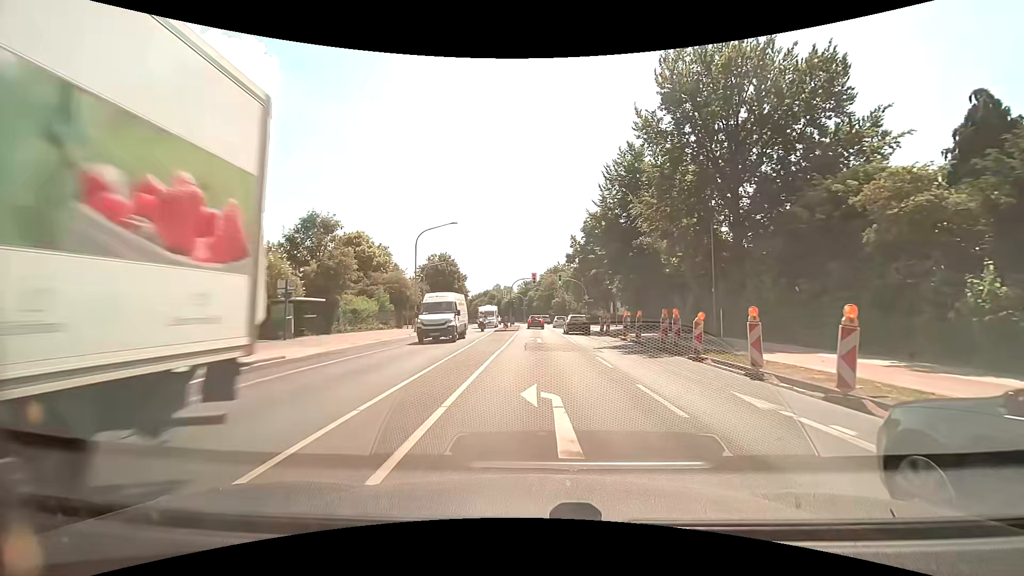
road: secondary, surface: asphalt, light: Day
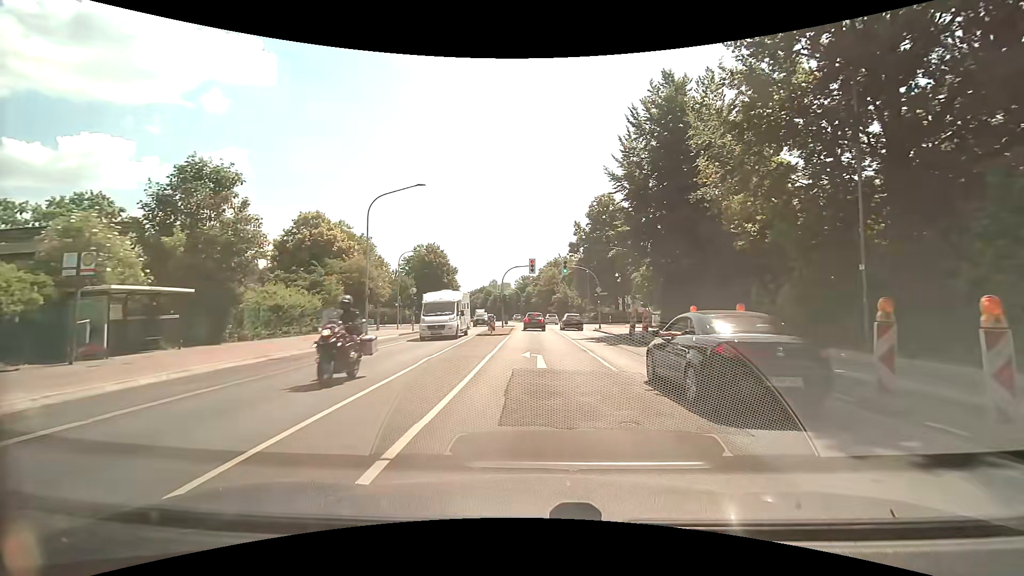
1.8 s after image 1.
(0.0, +12.6) m; 0°
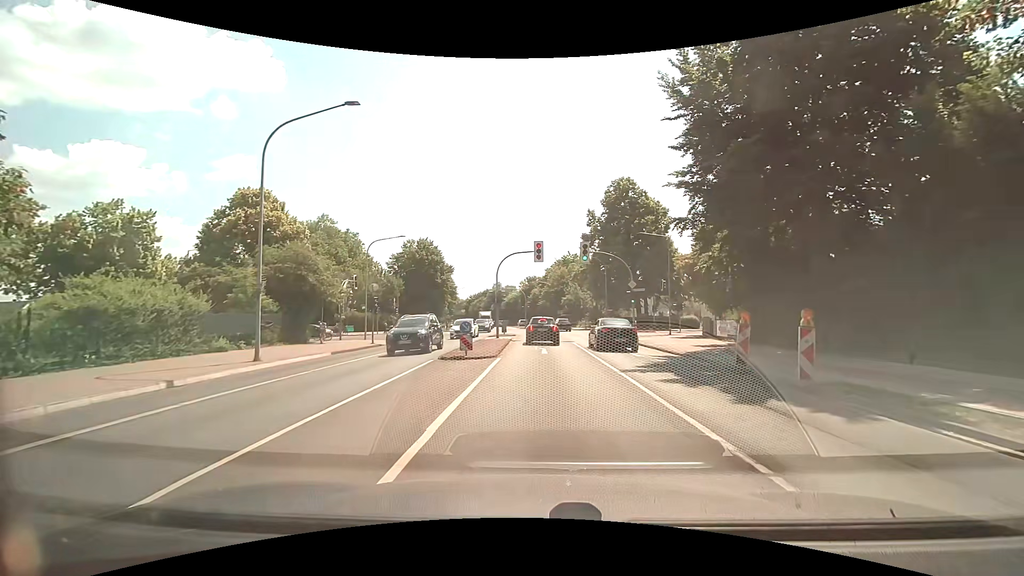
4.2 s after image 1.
(-0.1, +13.2) m; -1°
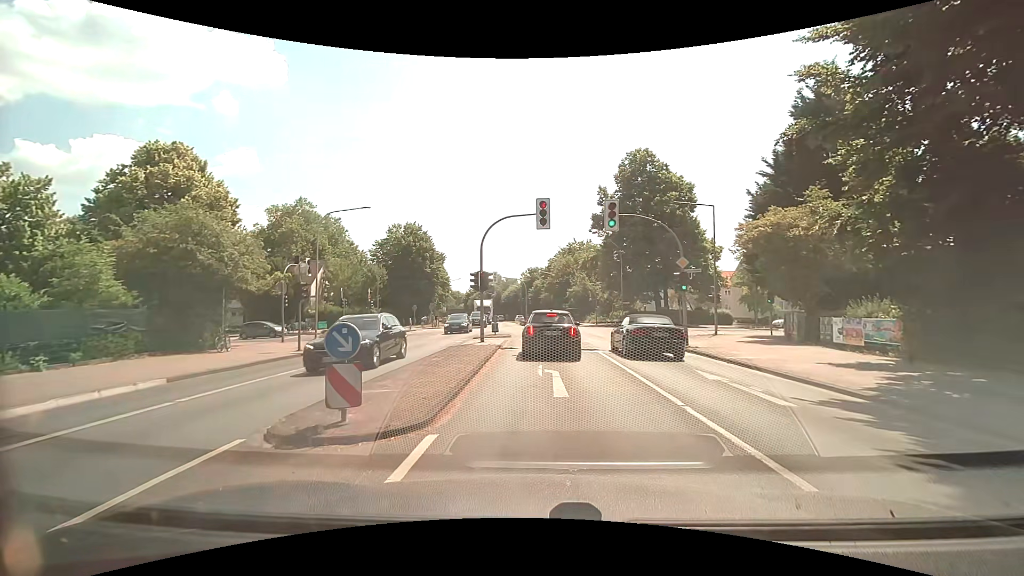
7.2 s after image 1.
(-0.1, +10.6) m; 0°
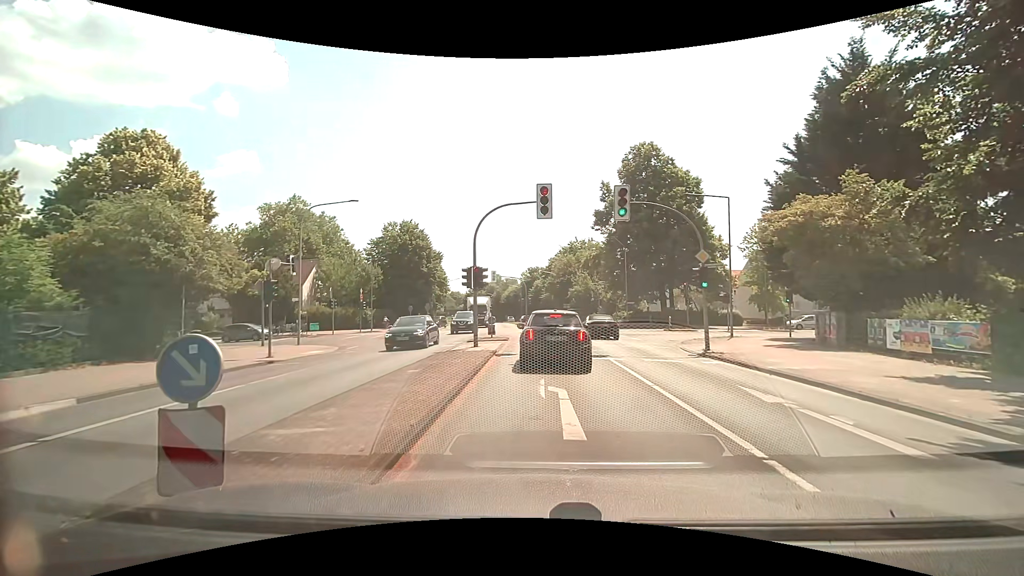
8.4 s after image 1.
(0.0, +2.5) m; 0°
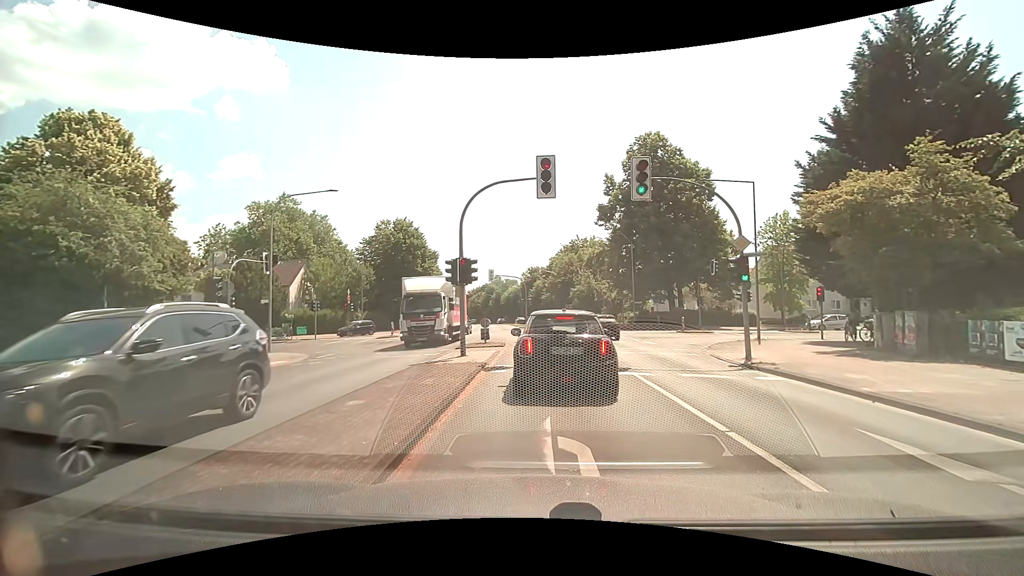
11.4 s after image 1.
(0.0, +3.6) m; -1°
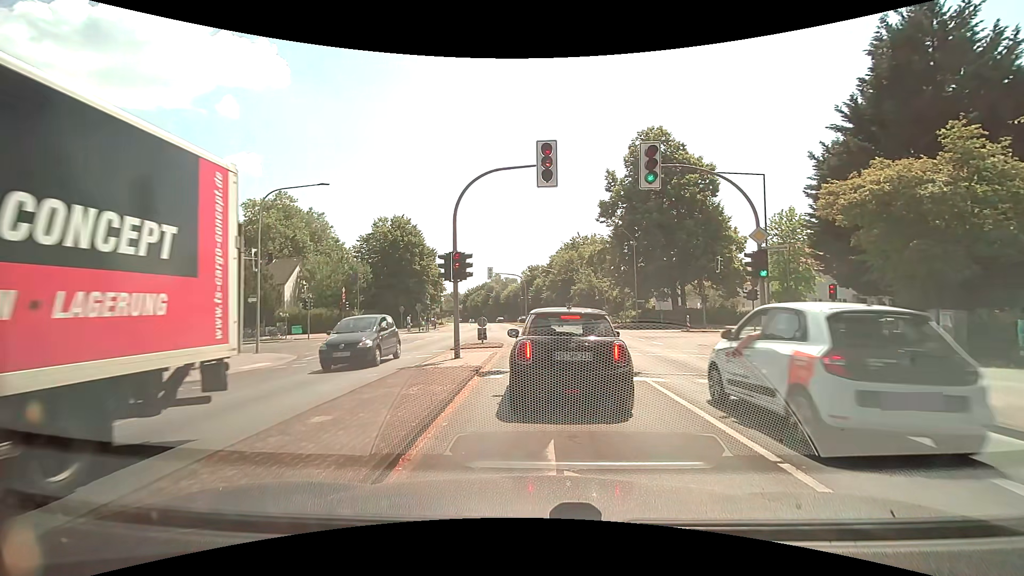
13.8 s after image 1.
(0.0, +1.2) m; 0°
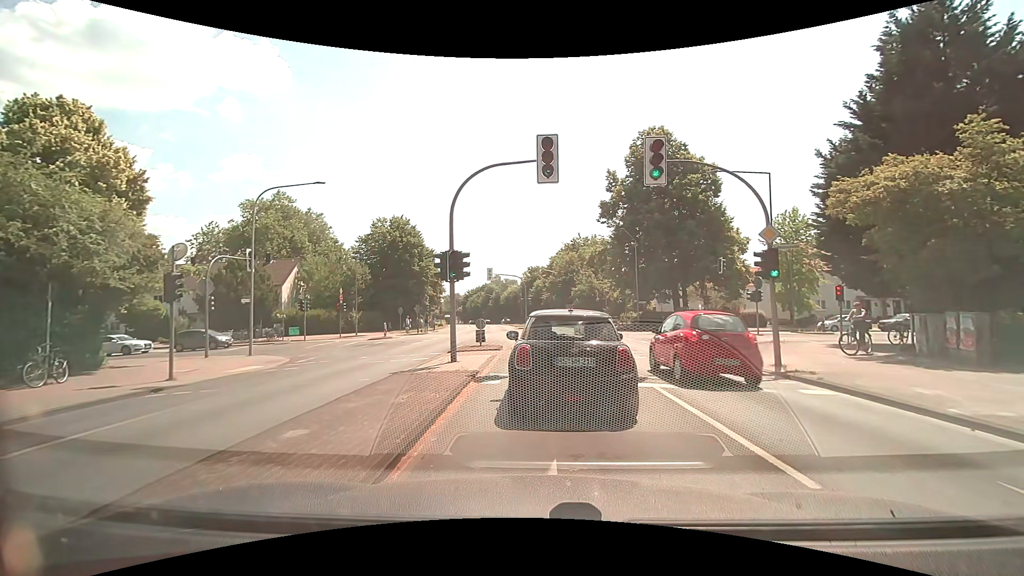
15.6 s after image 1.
(0.0, +0.7) m; 0°
(0, +10) (0, +20) (0, +30) (-5, +39) (-13, +44) (-23, +45) (-33, +45) (-43, +44) (-53, +43) (-63, +42) m
